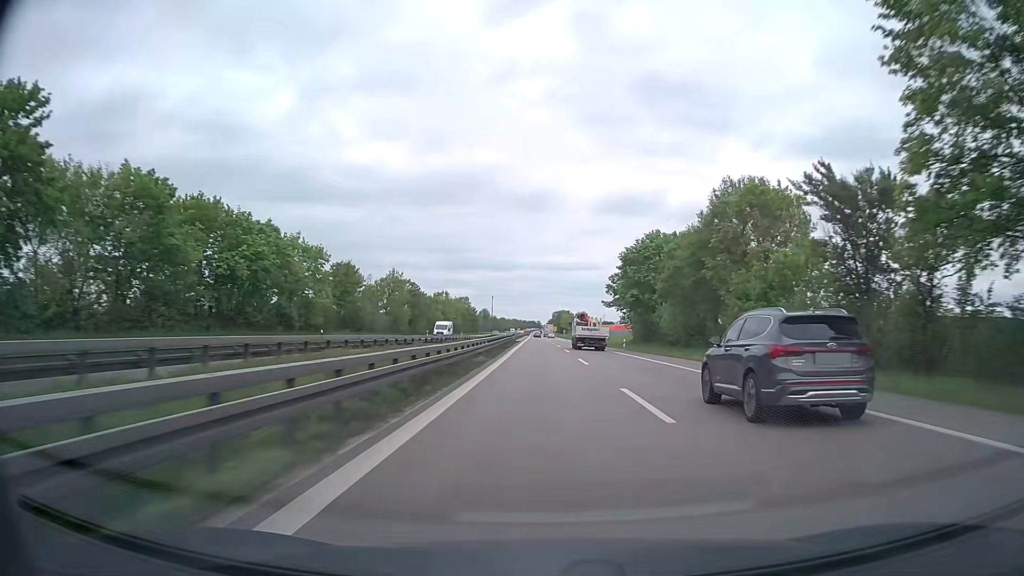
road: trunk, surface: asphalt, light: Day
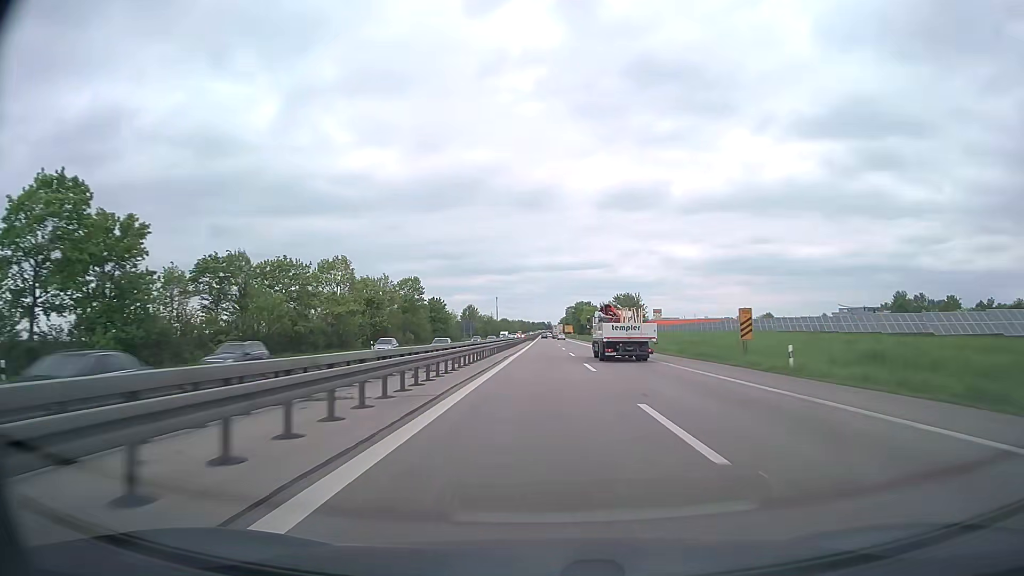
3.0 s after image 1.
(-0.6, +93.0) m; -1°
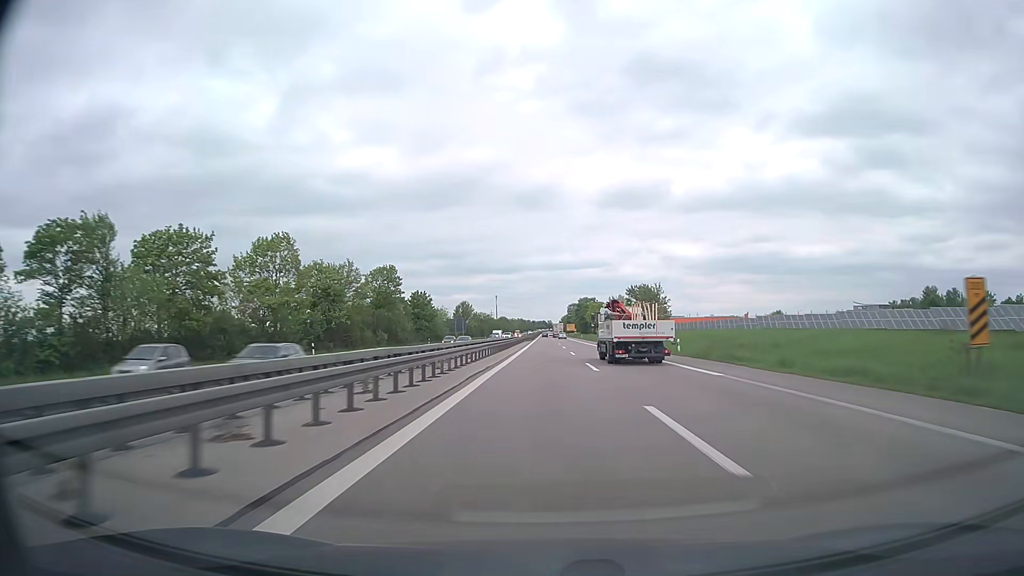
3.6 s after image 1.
(0.0, +18.7) m; 0°
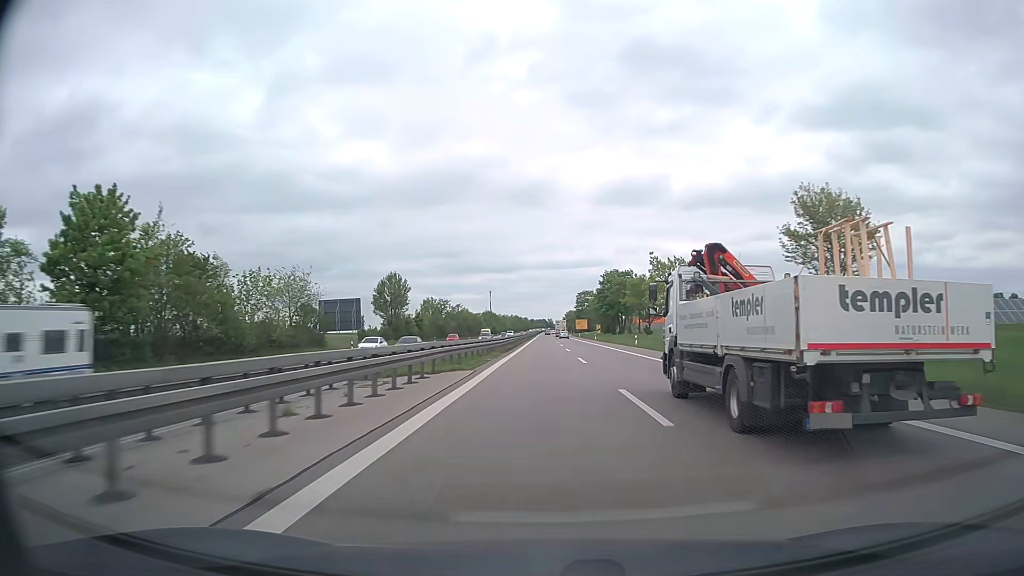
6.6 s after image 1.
(+0.2, +93.4) m; 0°
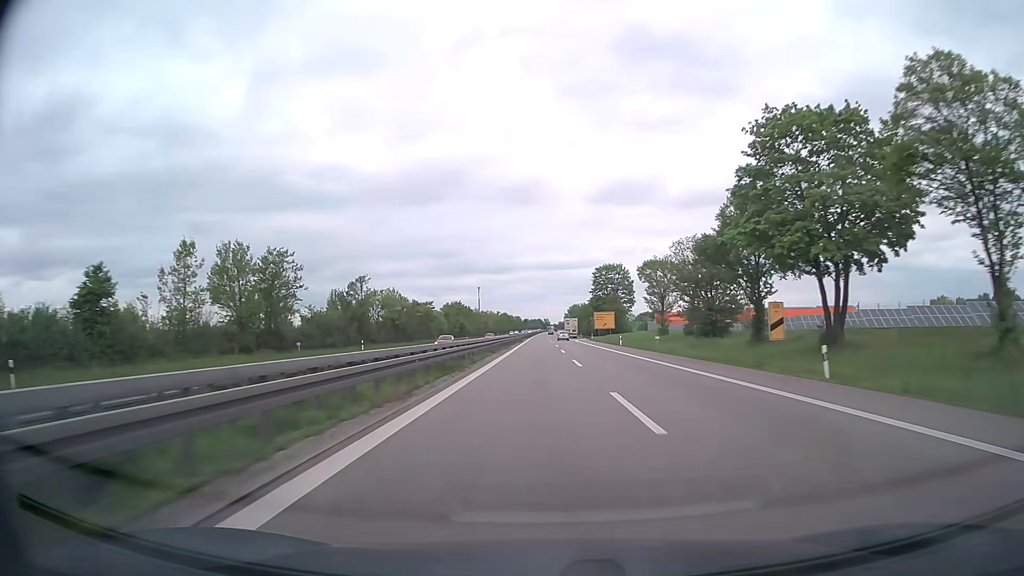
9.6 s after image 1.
(0.0, +93.4) m; 0°
(0, +10) (0, +20) (0, +30) (0, +40) (+1, +50) (+1, +60) (+1, +70) (+2, +80) (+2, +90) (+2, +100) m
